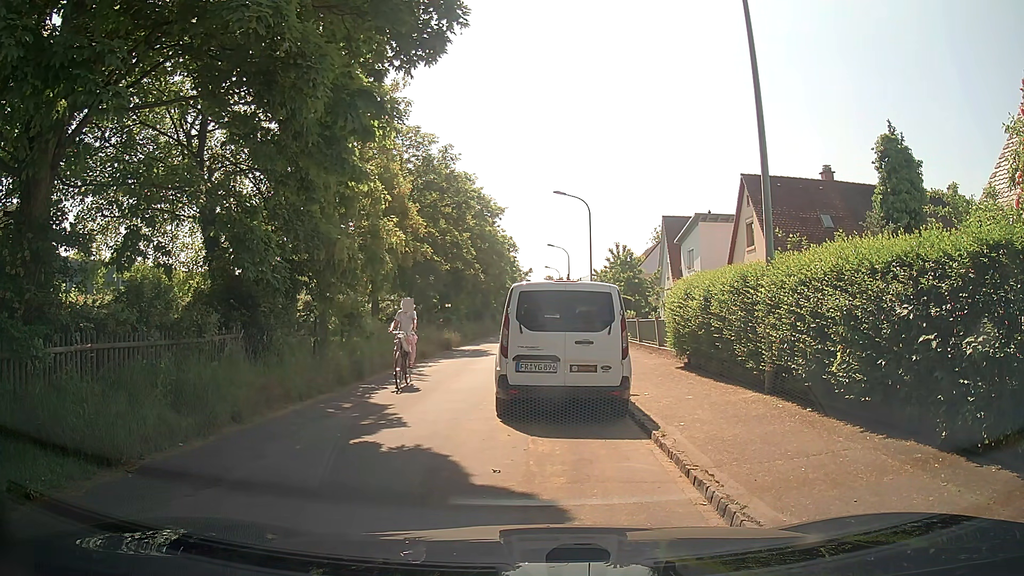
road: residential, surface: asphalt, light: Day
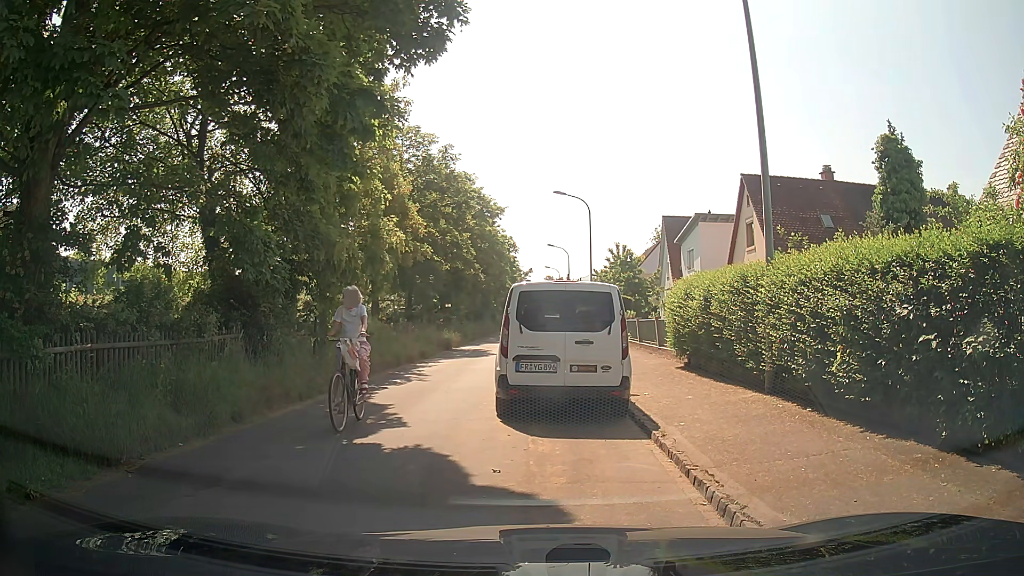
(0.0, 0.0) m; 0°
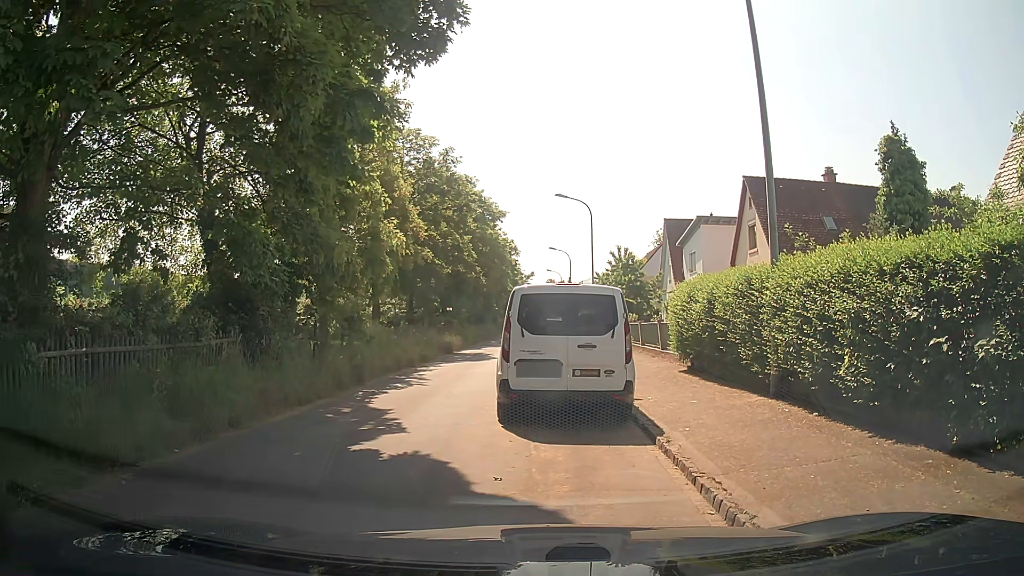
(0.0, +0.2) m; 0°
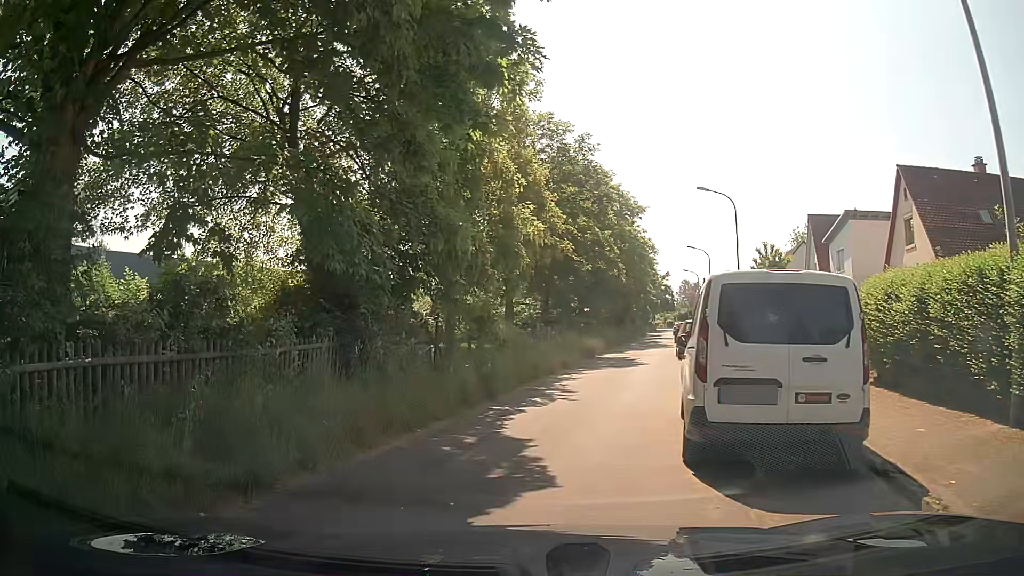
(-0.4, +2.9) m; -10°
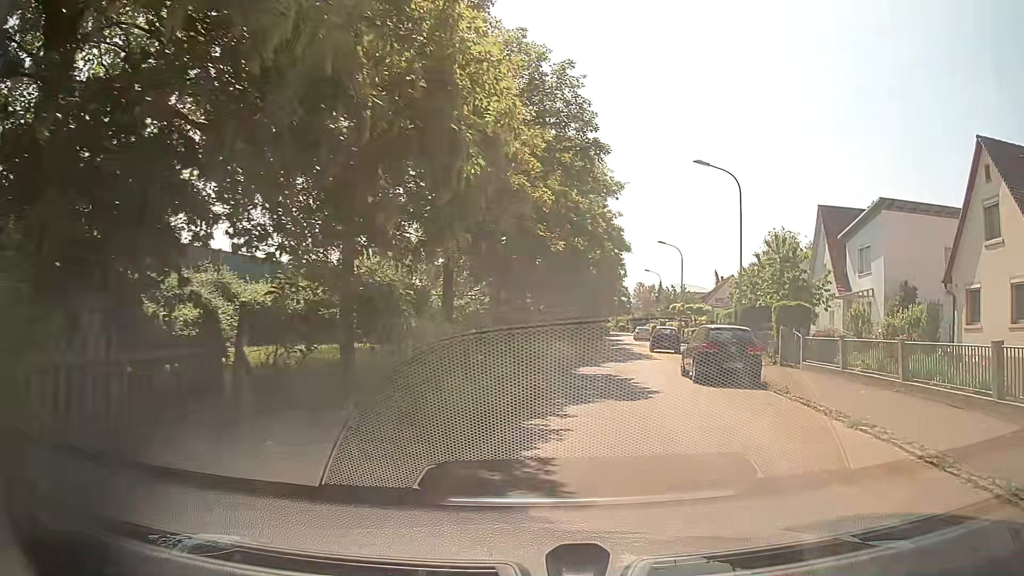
(-0.6, +8.8) m; +2°
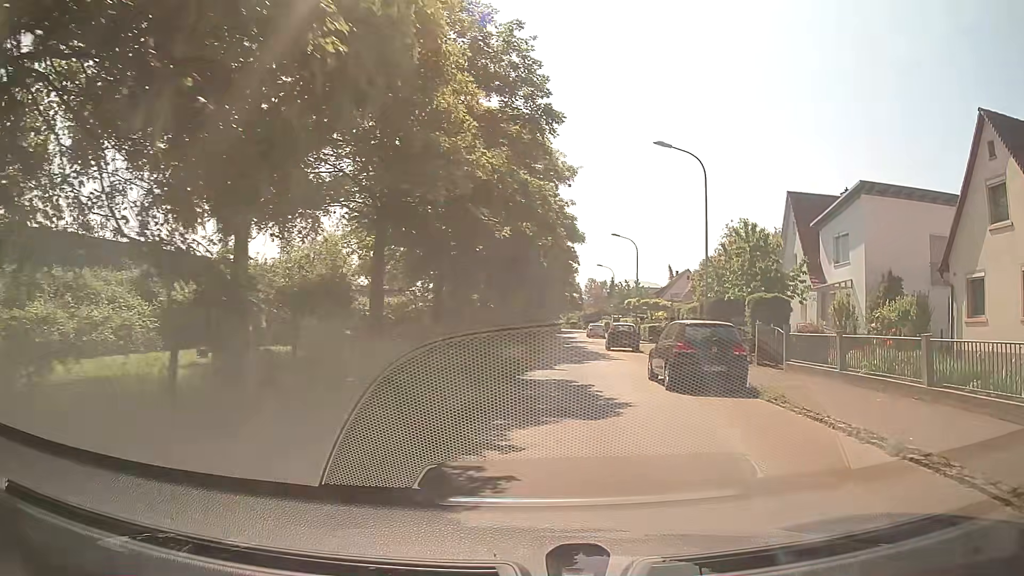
(+0.1, +2.9) m; +3°
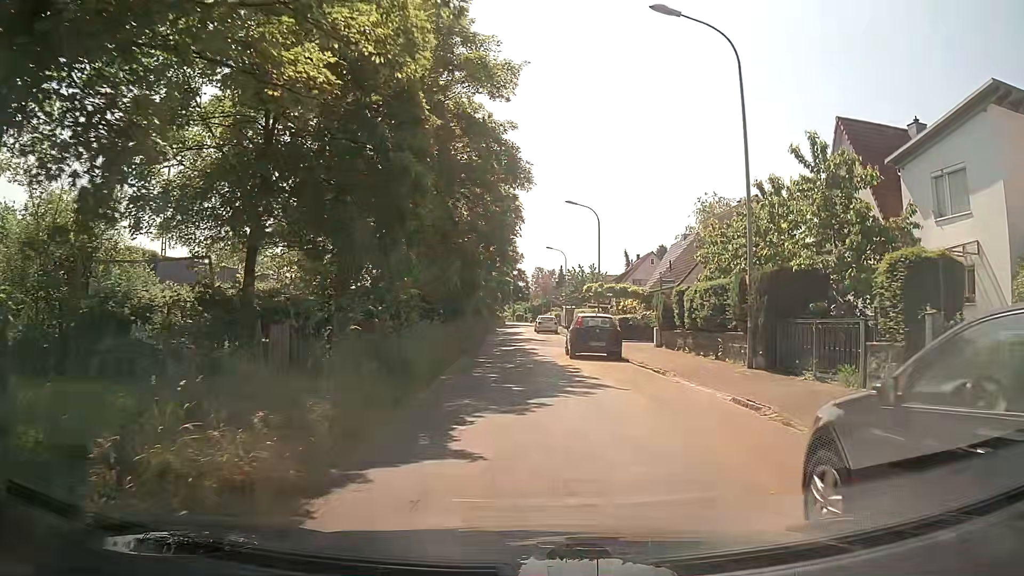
(+1.1, +13.3) m; +5°
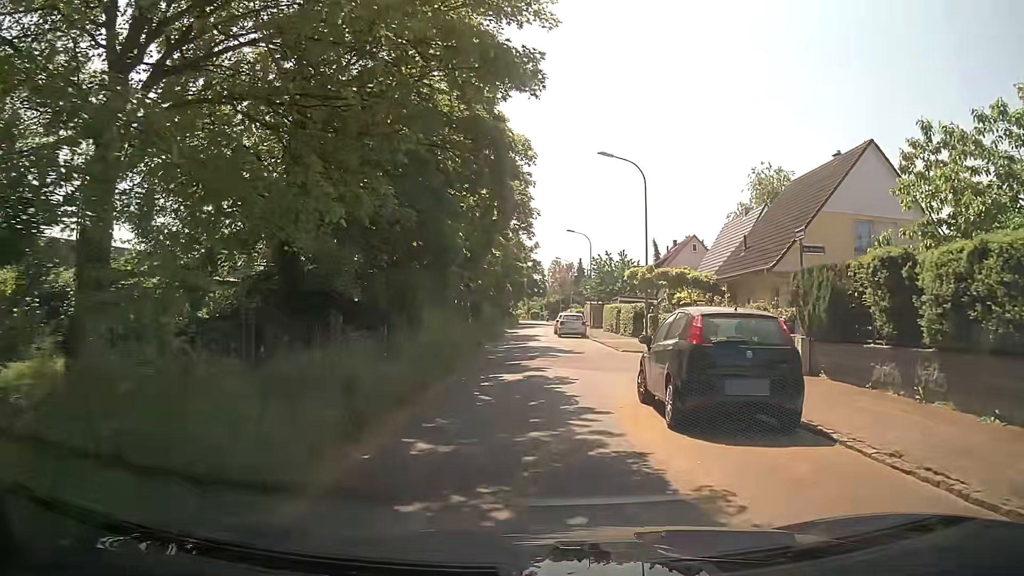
(0.0, +13.7) m; -2°
(0, +10) (+1, +20) (+2, +30) (+1, +40) (+1, +50) (+2, +60) (+3, +70) (+4, +80) (+4, +90) (+4, +100) m
